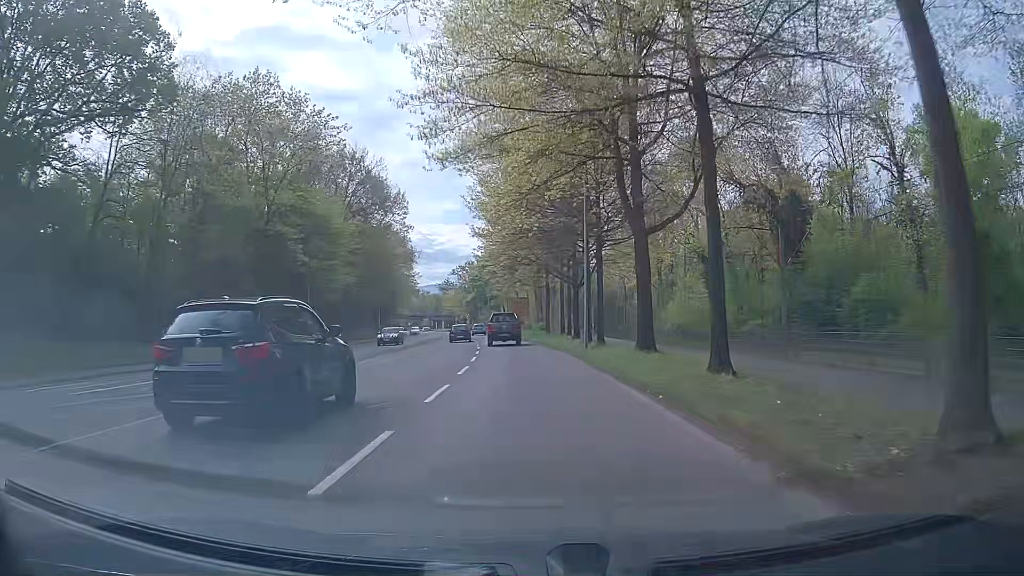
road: secondary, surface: asphalt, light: Day
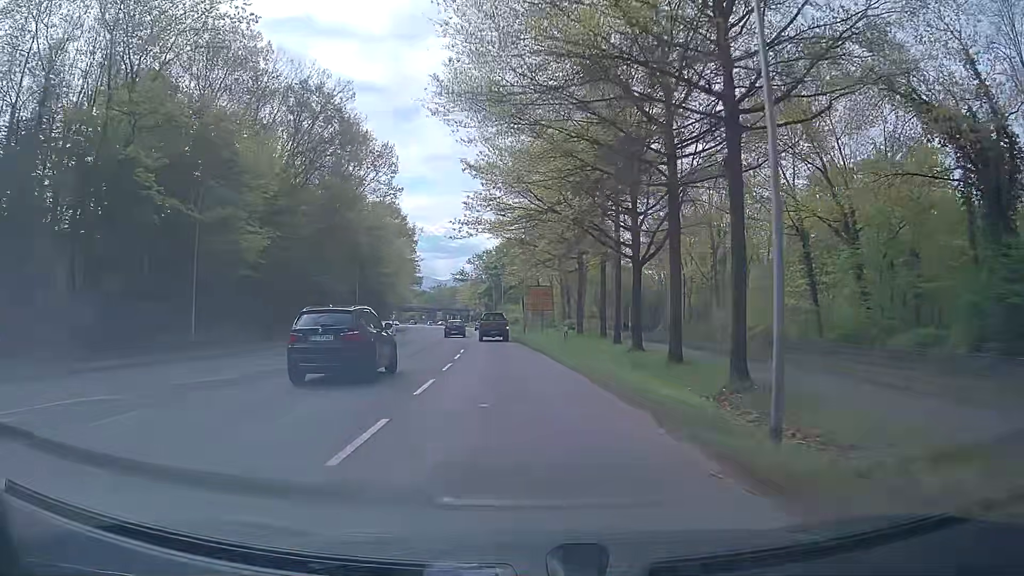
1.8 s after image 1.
(-0.2, +23.2) m; -2°
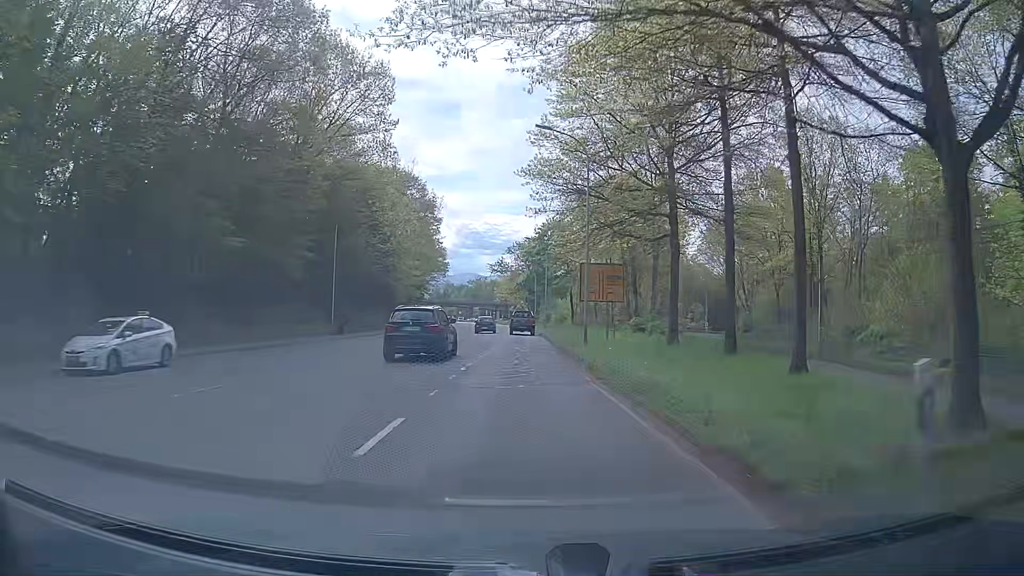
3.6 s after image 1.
(-0.8, +23.4) m; -4°
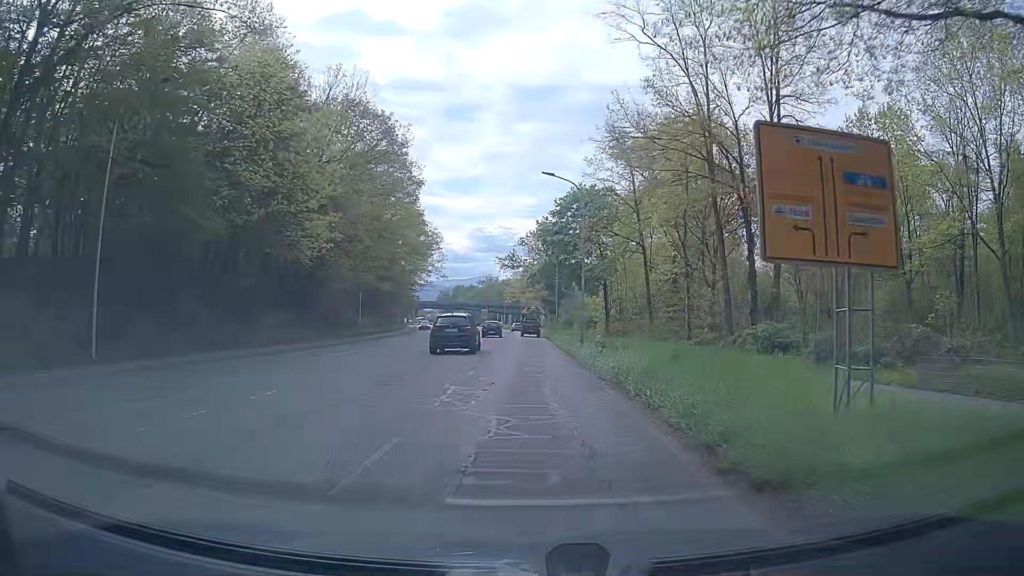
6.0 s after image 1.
(-0.3, +31.2) m; -1°
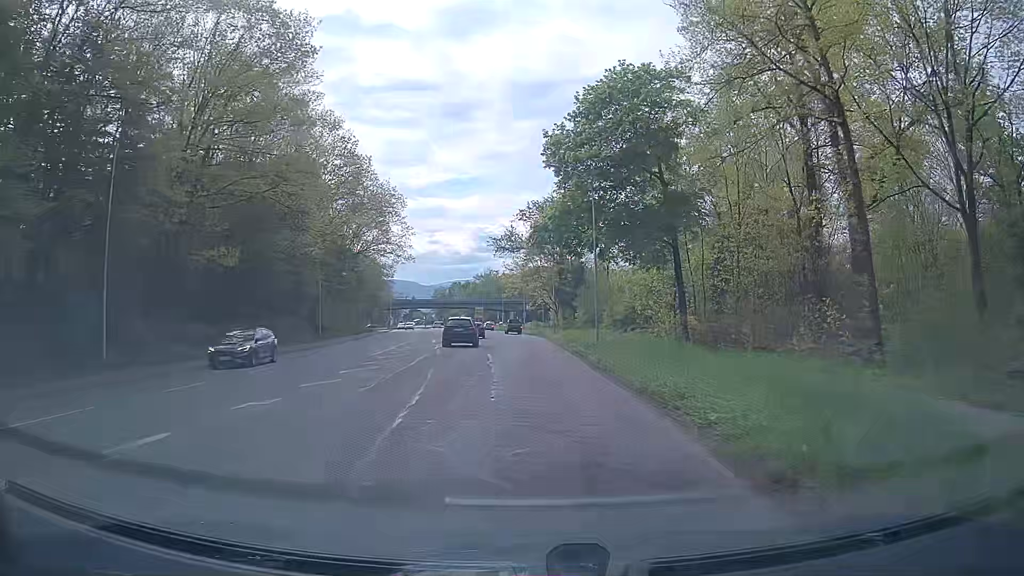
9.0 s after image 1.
(-0.4, +38.7) m; -2°
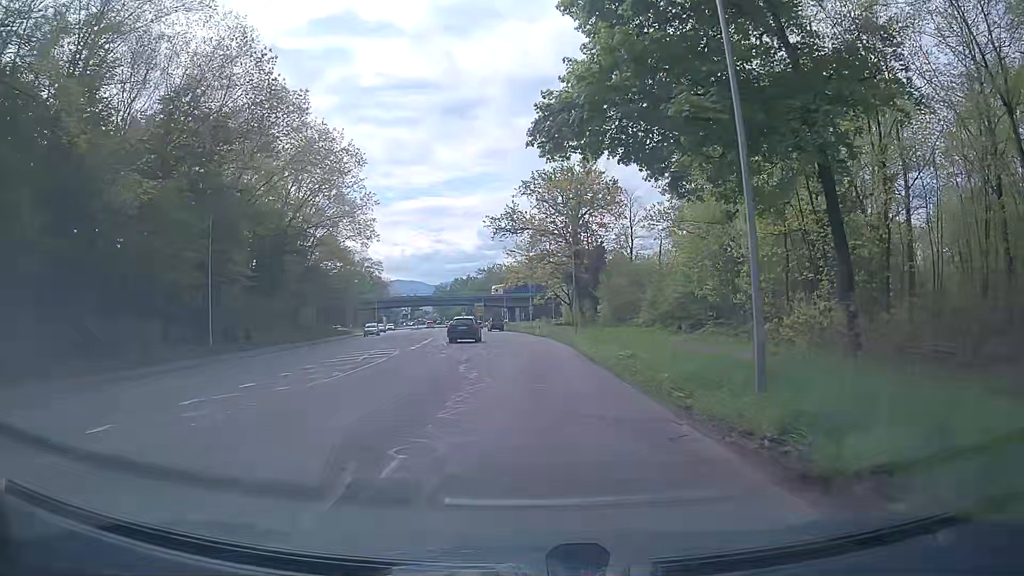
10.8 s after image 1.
(+0.3, +23.0) m; 0°
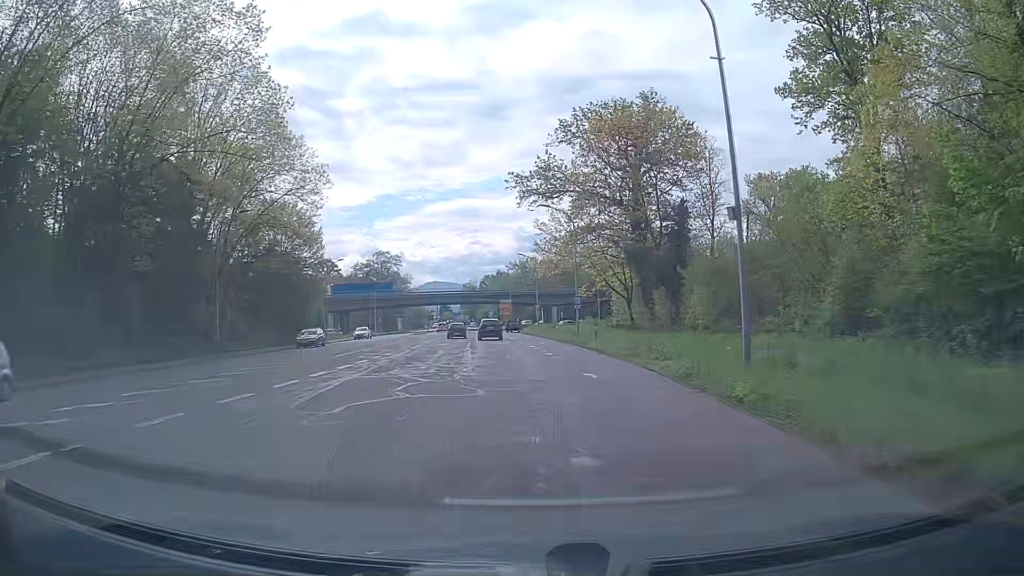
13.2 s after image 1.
(-0.8, +30.7) m; -3°
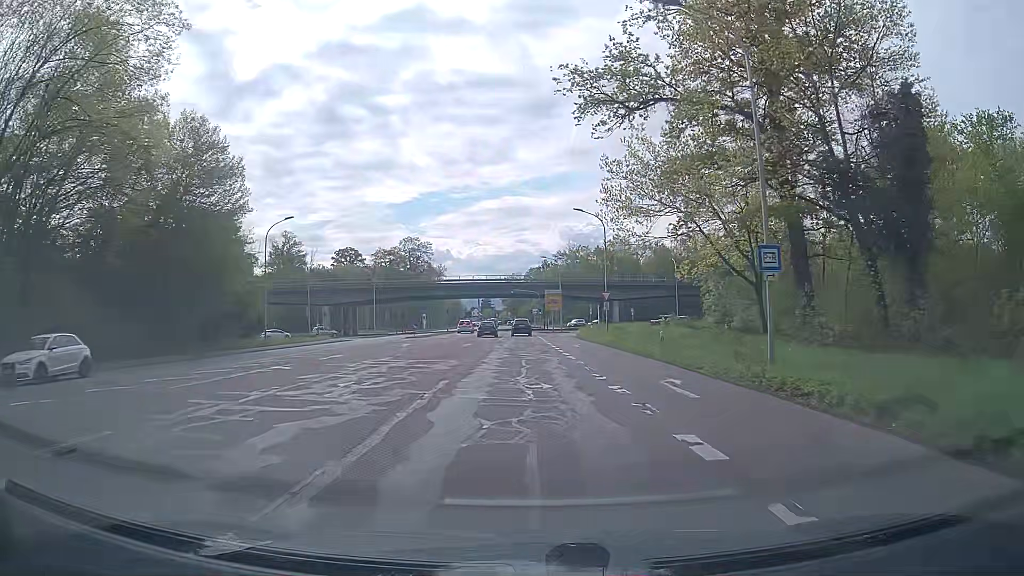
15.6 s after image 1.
(-1.2, +30.7) m; -4°
(0, +10) (0, +20) (0, +30) (-1, +40) (-1, +50) (-1, +60) (-1, +70) (-2, +80) (-2, +90) (-2, +100) m
